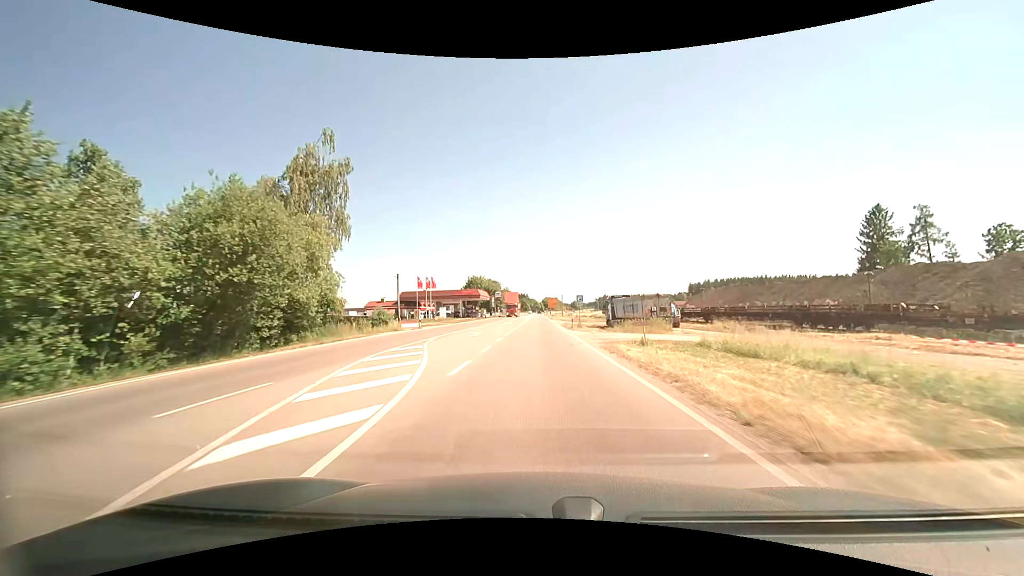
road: primary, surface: asphalt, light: Day
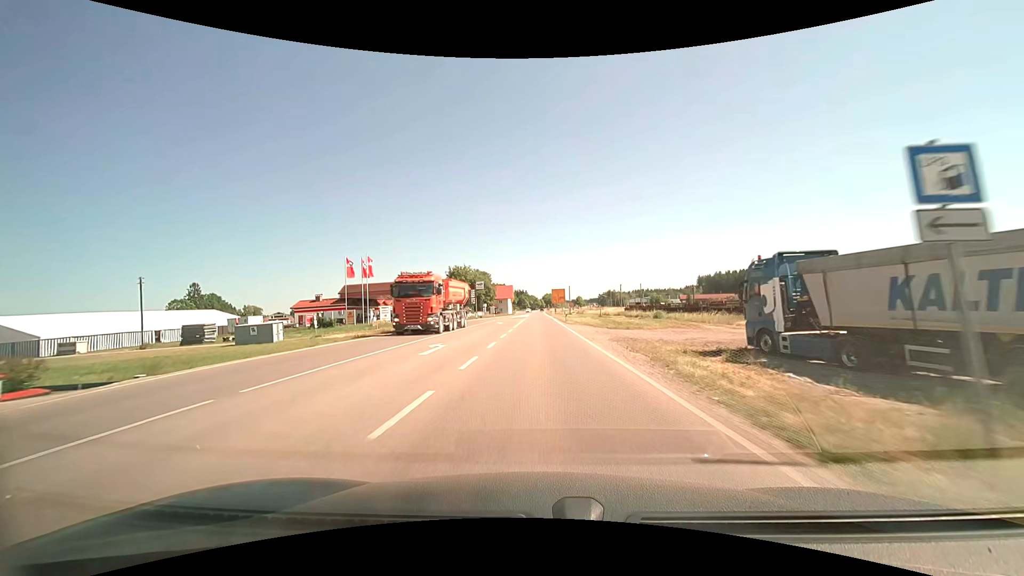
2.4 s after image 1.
(-0.8, +41.1) m; -1°
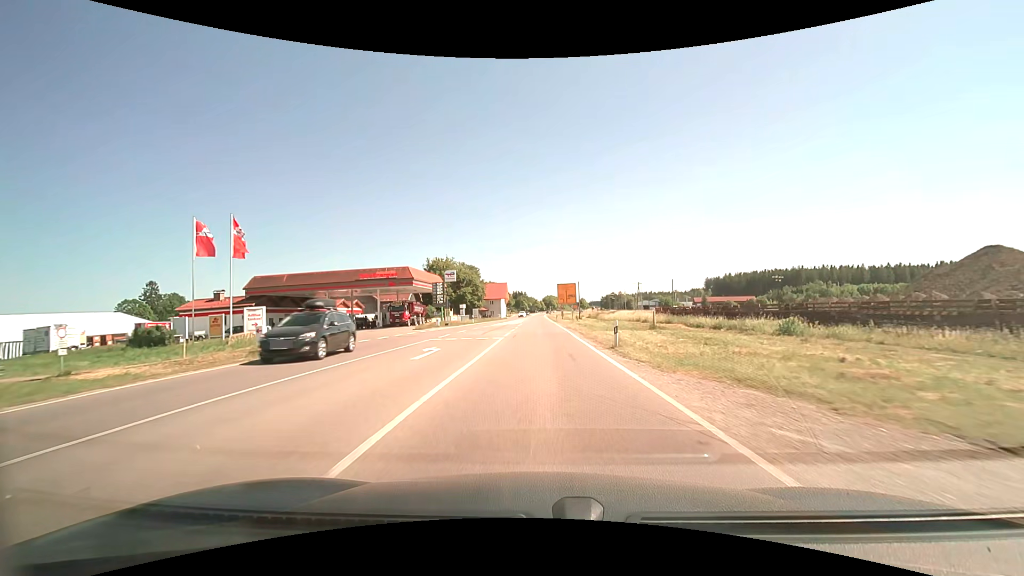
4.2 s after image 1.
(0.0, +31.1) m; -1°
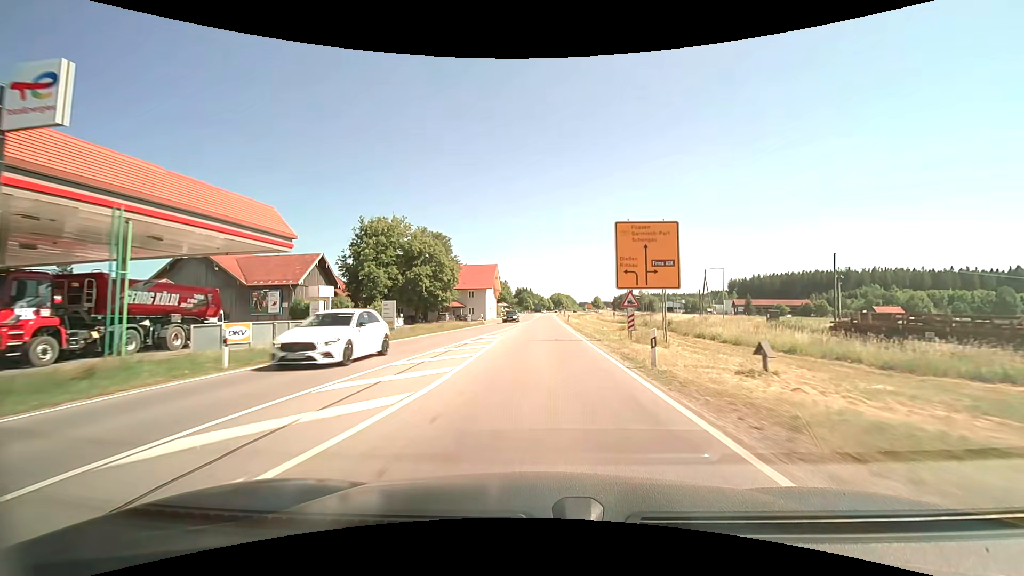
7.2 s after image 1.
(-0.4, +52.1) m; -1°
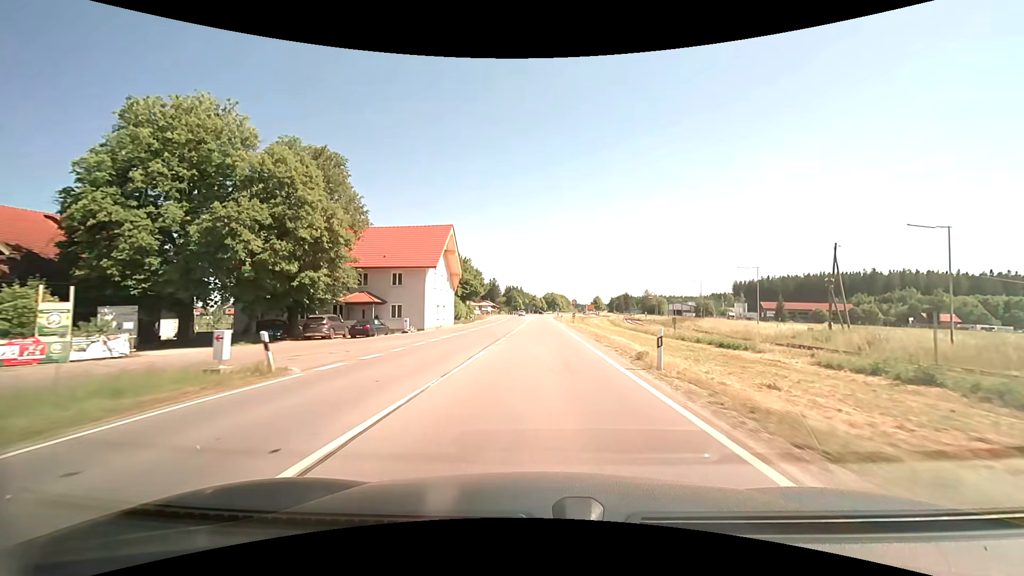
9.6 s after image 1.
(+0.5, +41.9) m; +2°
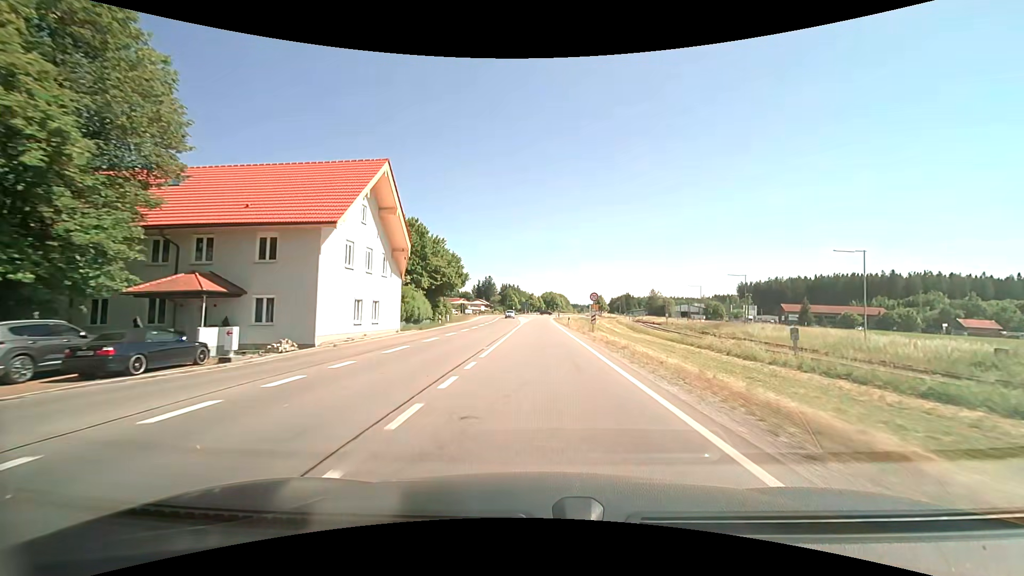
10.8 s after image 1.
(+0.3, +21.0) m; +2°
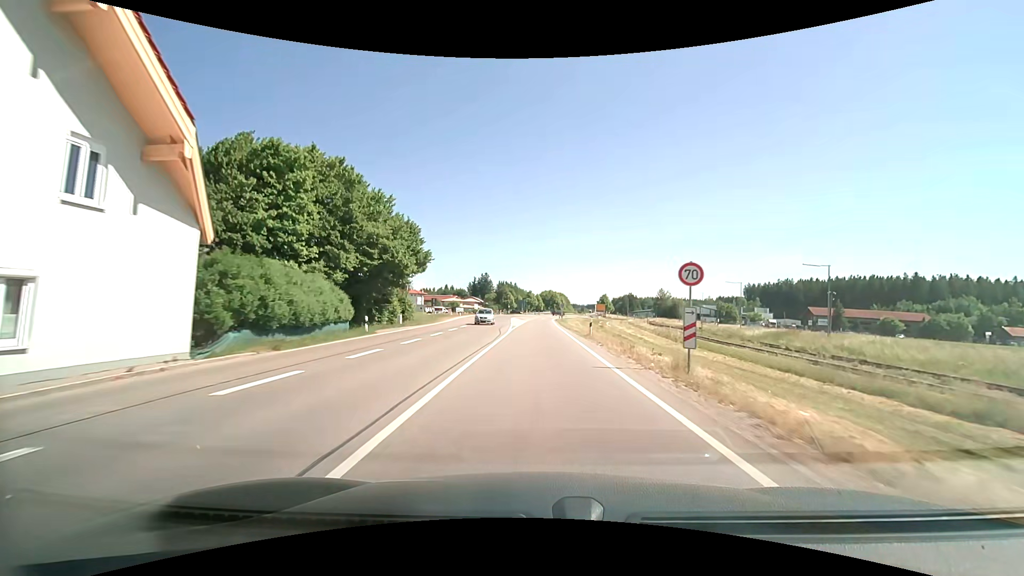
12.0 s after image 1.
(-0.3, +21.1) m; -1°
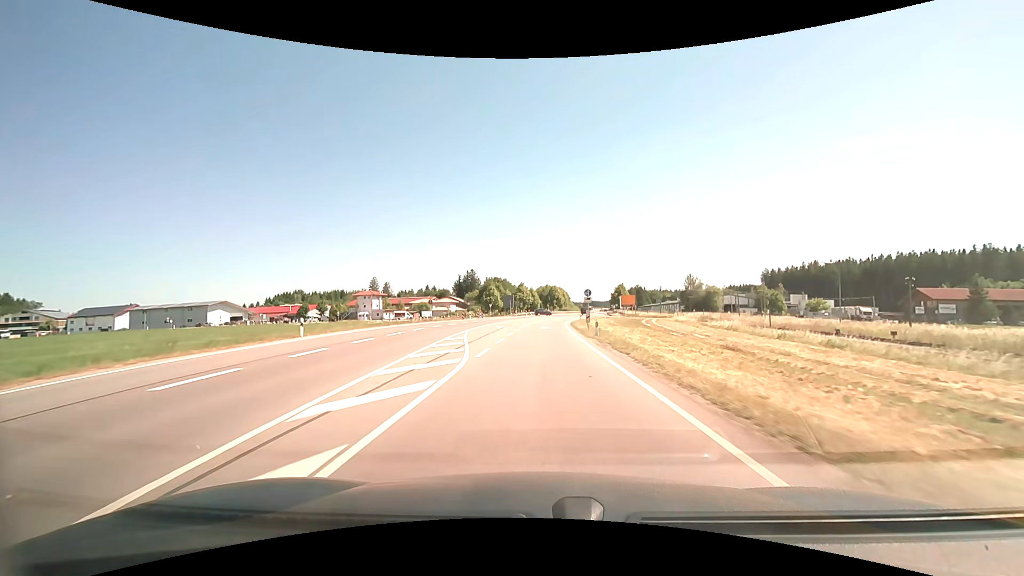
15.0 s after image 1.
(-0.7, +53.1) m; -1°
(0, +10) (0, +20) (0, +30) (0, +40) (0, +50) (+1, +60) (+2, +70) (+3, +80) (+4, +90) (+5, +100) m
